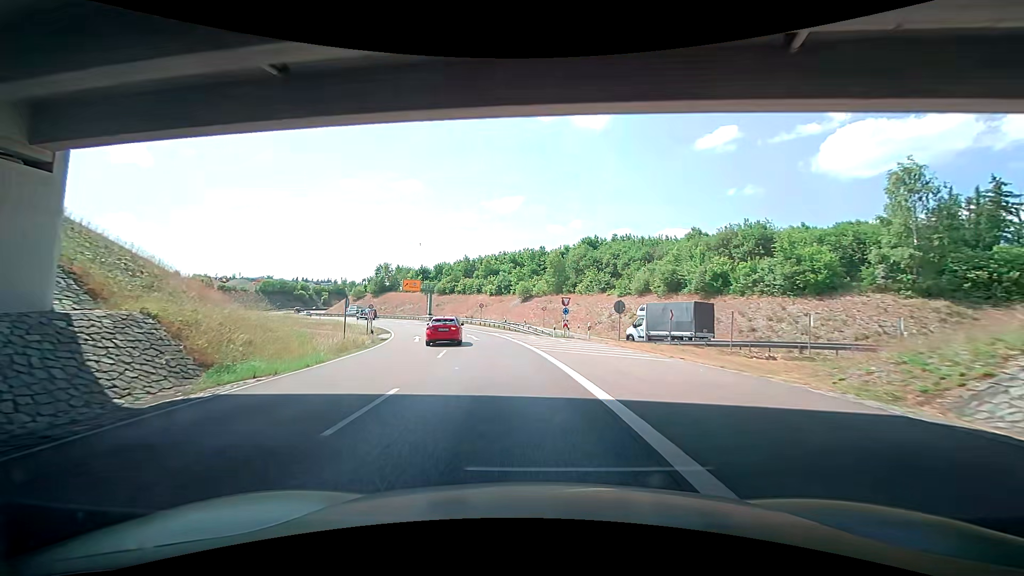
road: trunk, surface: asphalt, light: Day
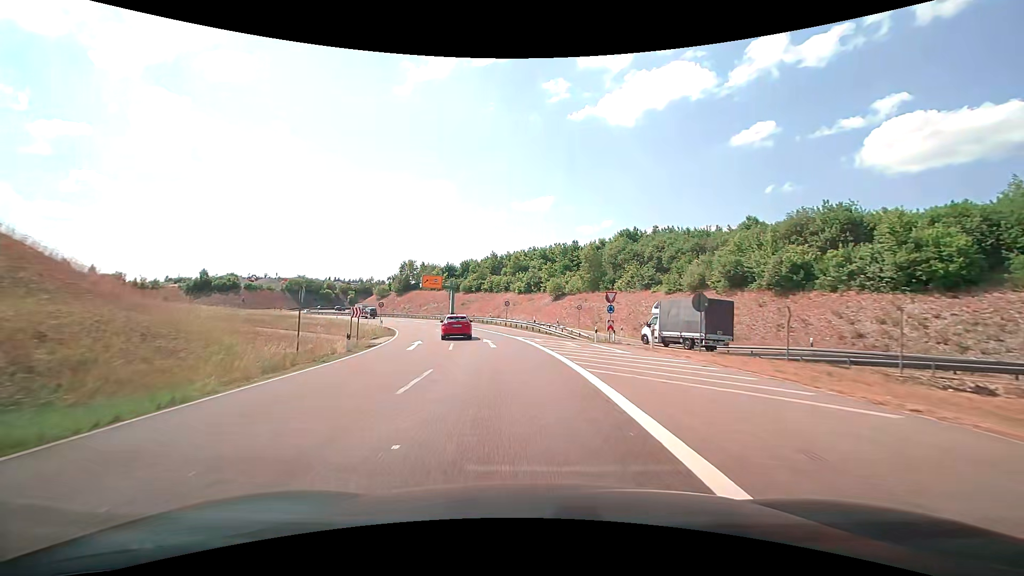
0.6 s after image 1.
(-0.2, +8.6) m; -2°
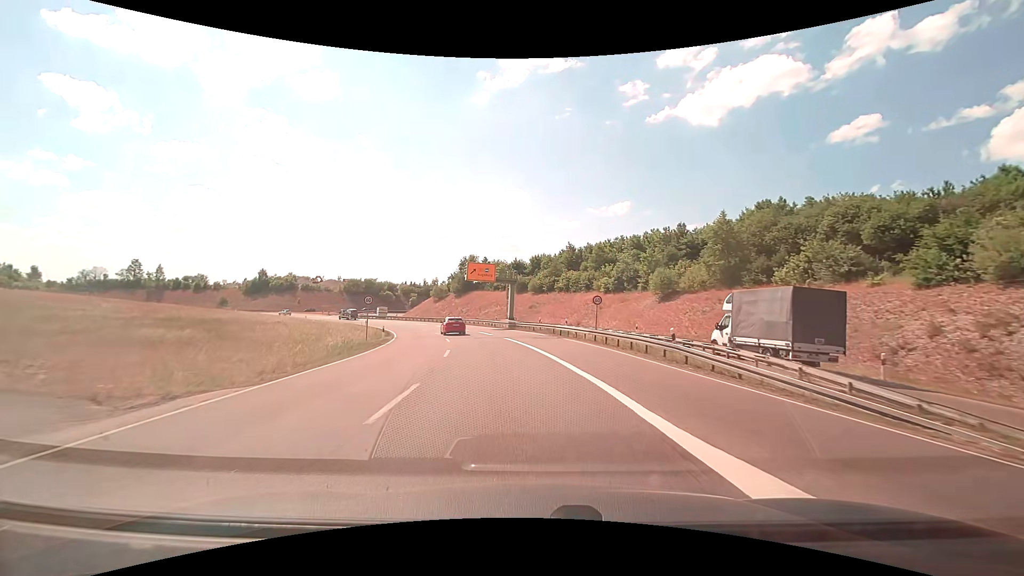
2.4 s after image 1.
(-1.9, +25.8) m; -8°
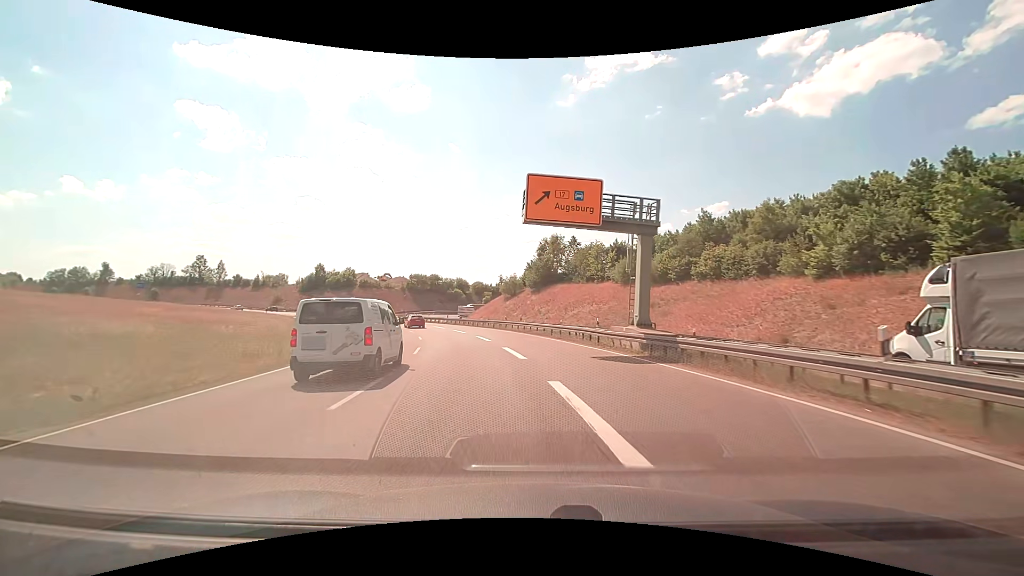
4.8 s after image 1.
(-3.3, +34.7) m; -10°
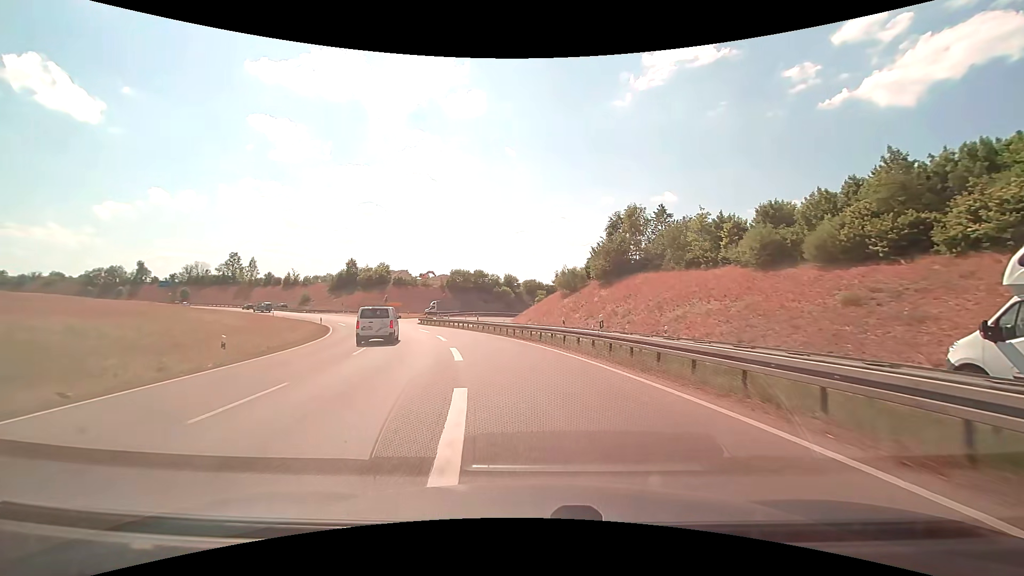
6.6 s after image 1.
(-1.3, +24.9) m; -6°
(0, +10) (-1, +20) (-3, +30) (-6, +39) (-10, +49) (-14, +58) (-18, +67) (-19, +77) (-18, +87) (-14, +96) m
